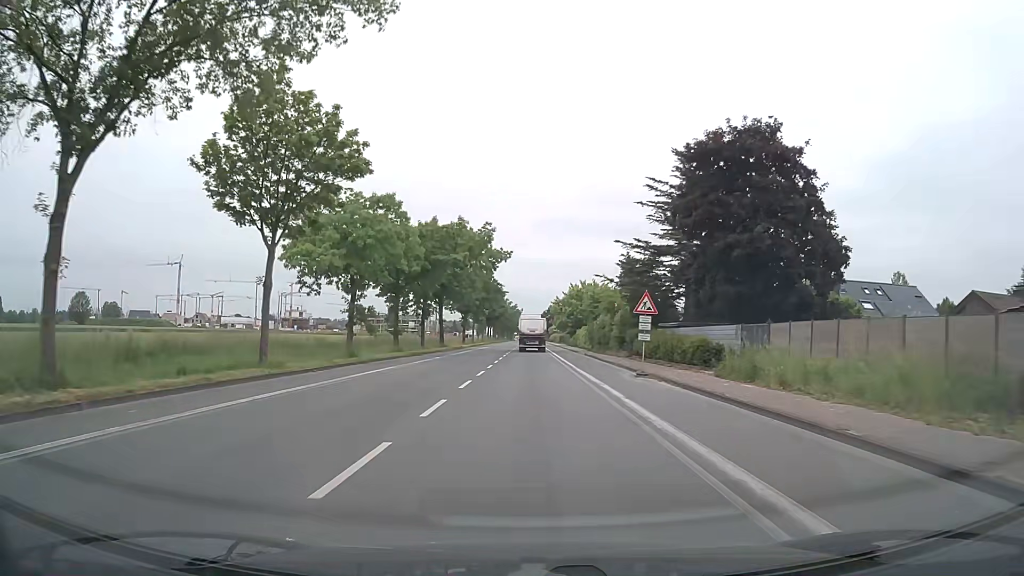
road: secondary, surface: asphalt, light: Day
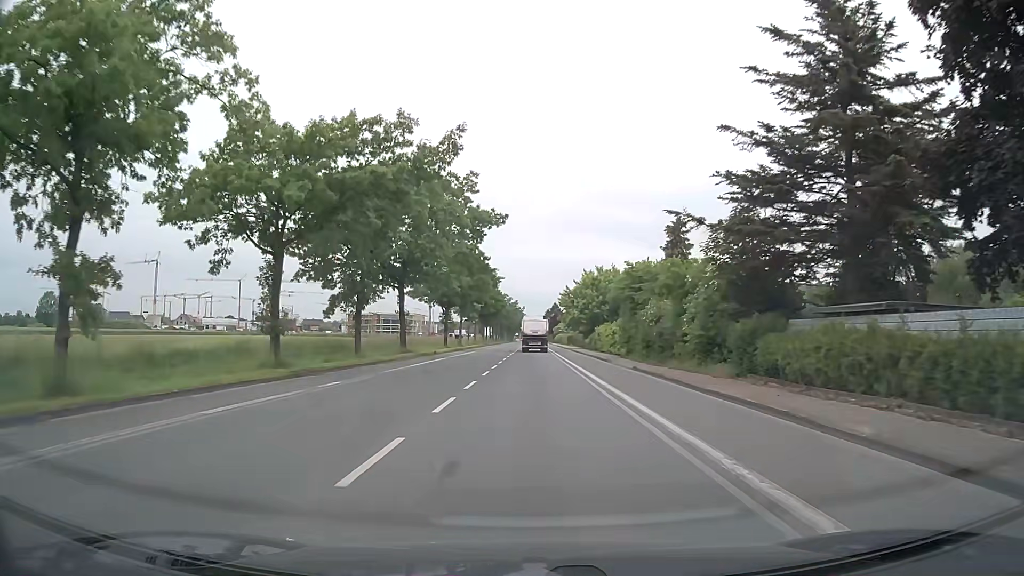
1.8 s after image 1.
(+0.1, +23.4) m; 0°
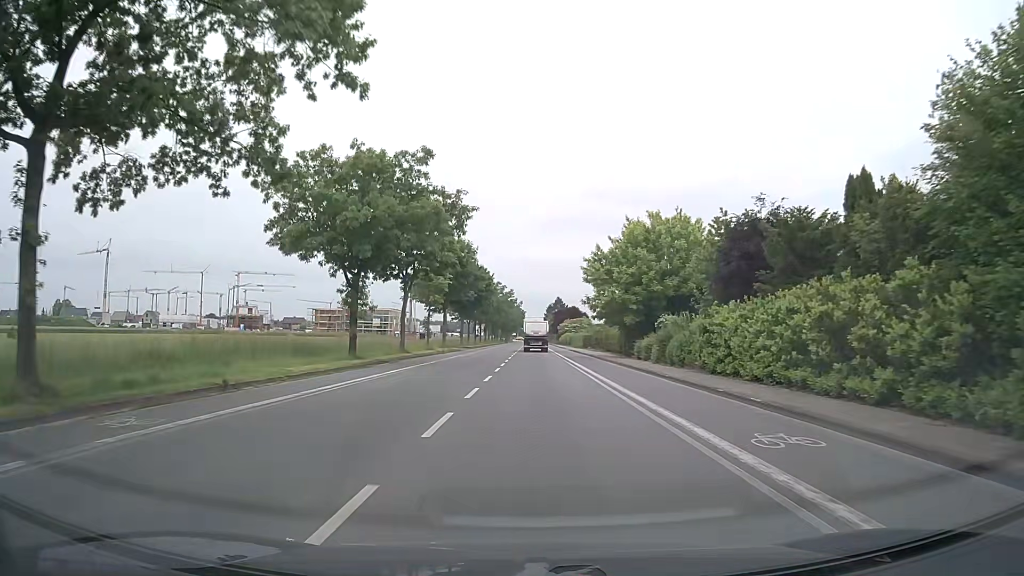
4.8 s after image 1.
(+0.1, +39.0) m; 0°
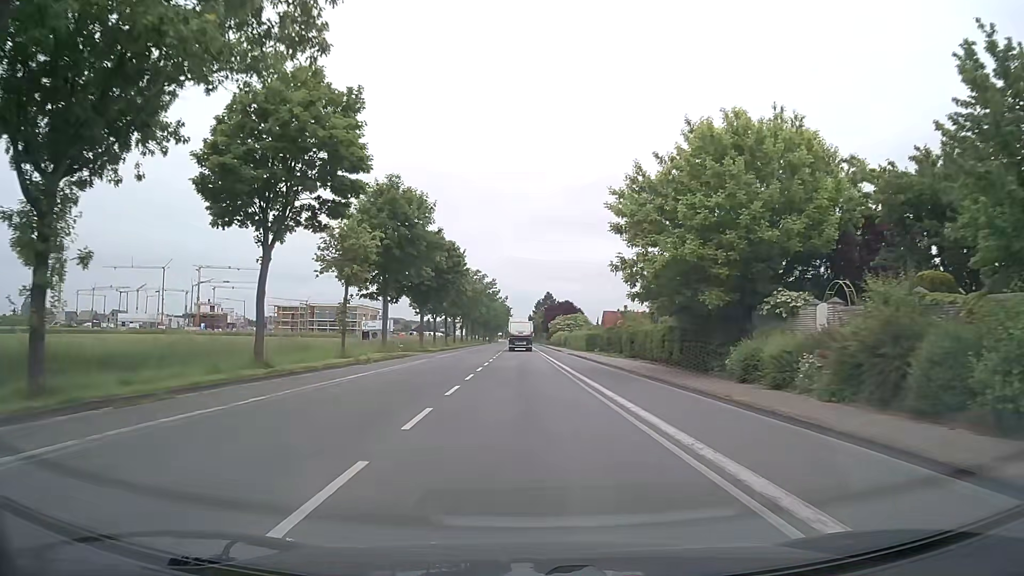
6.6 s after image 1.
(+0.3, +23.3) m; +1°
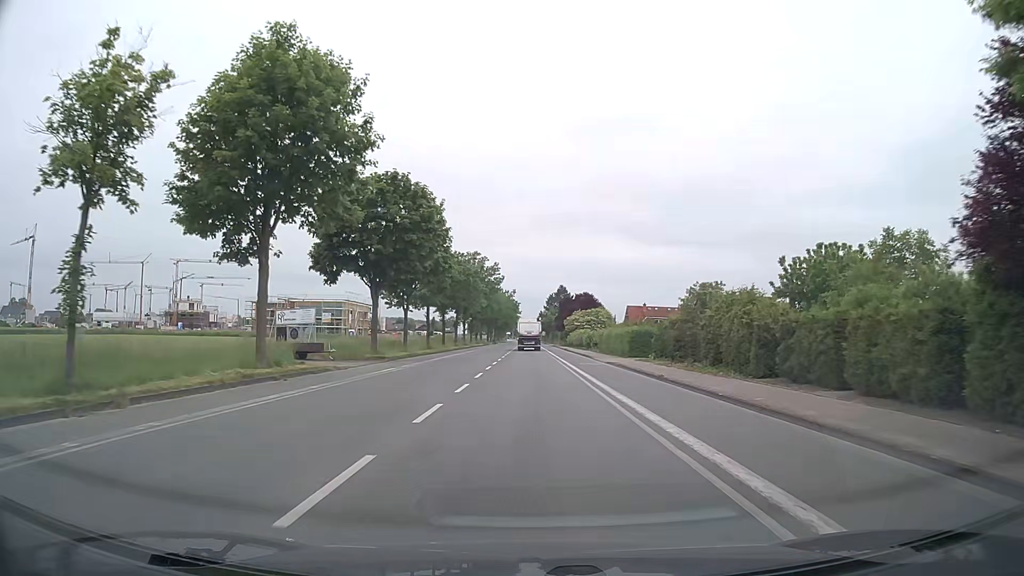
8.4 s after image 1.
(-0.3, +23.3) m; -2°
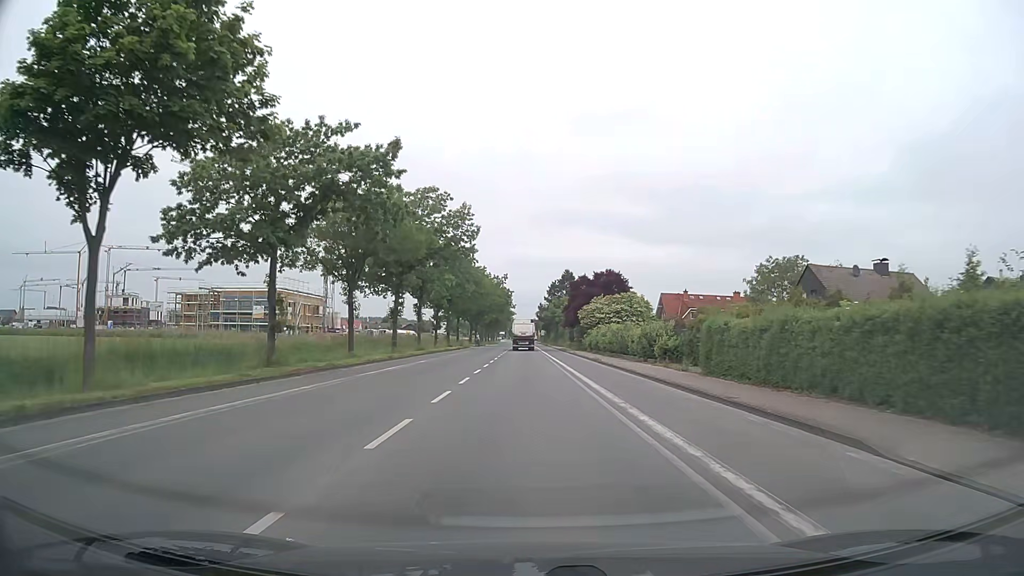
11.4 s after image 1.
(+0.6, +38.7) m; +1°
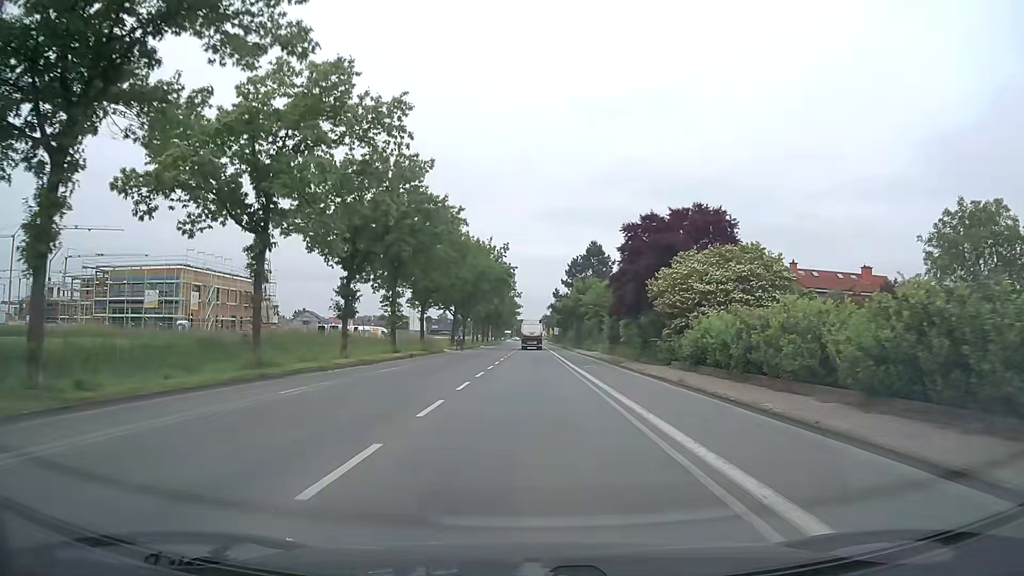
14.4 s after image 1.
(-0.3, +38.8) m; -1°
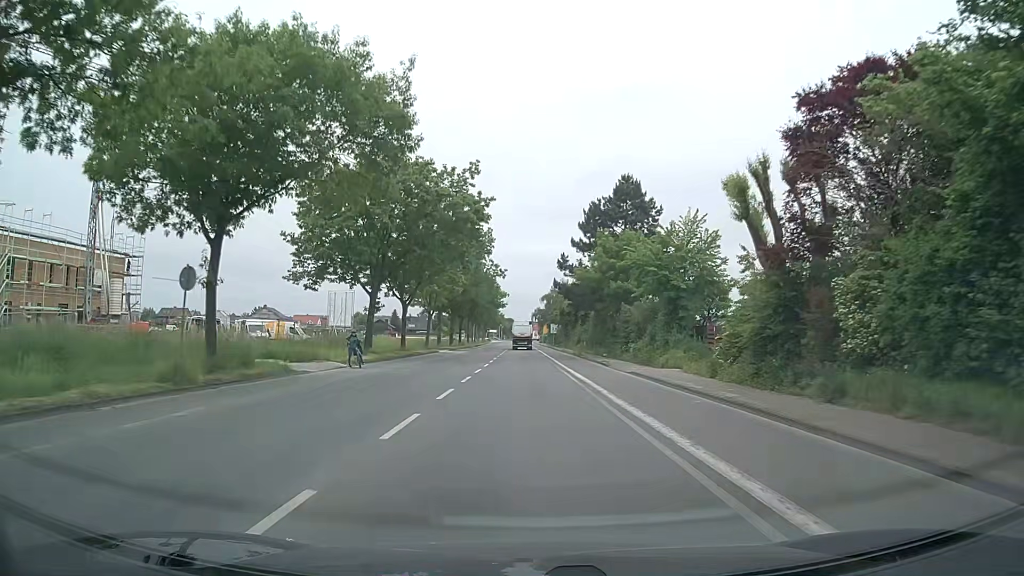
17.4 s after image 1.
(+0.1, +38.8) m; +1°
(0, +10) (0, +20) (0, +30) (0, +40) (0, +50) (0, +60) (0, +70) (0, +80) (-1, +90) (-1, +100) m
